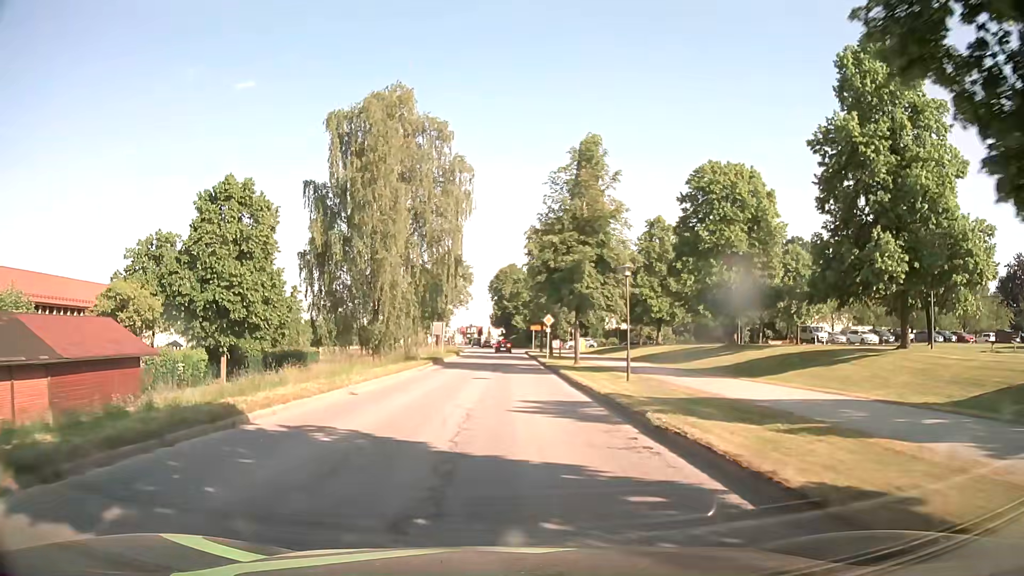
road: secondary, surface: asphalt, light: Day
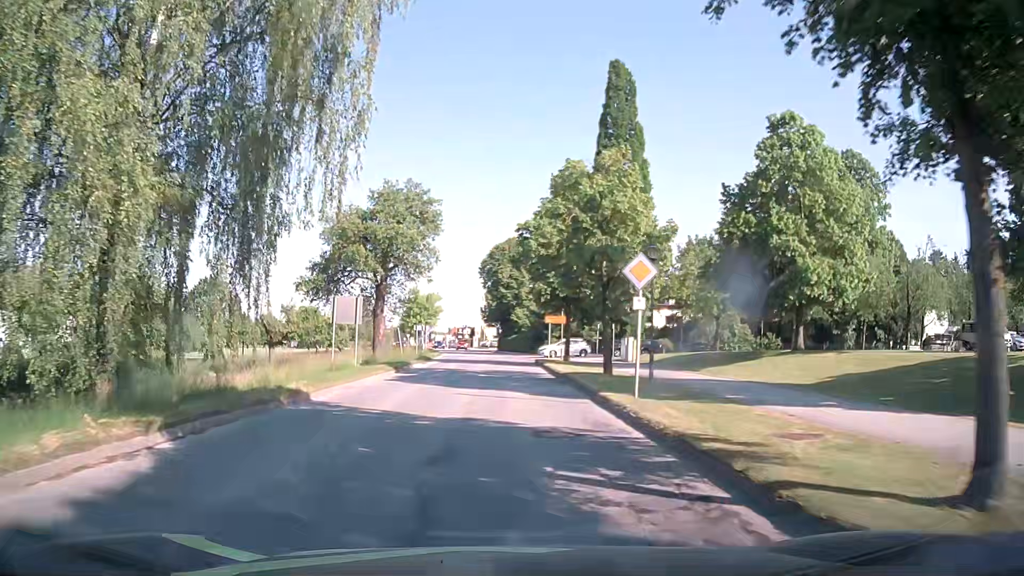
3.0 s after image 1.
(+0.1, +32.3) m; 0°
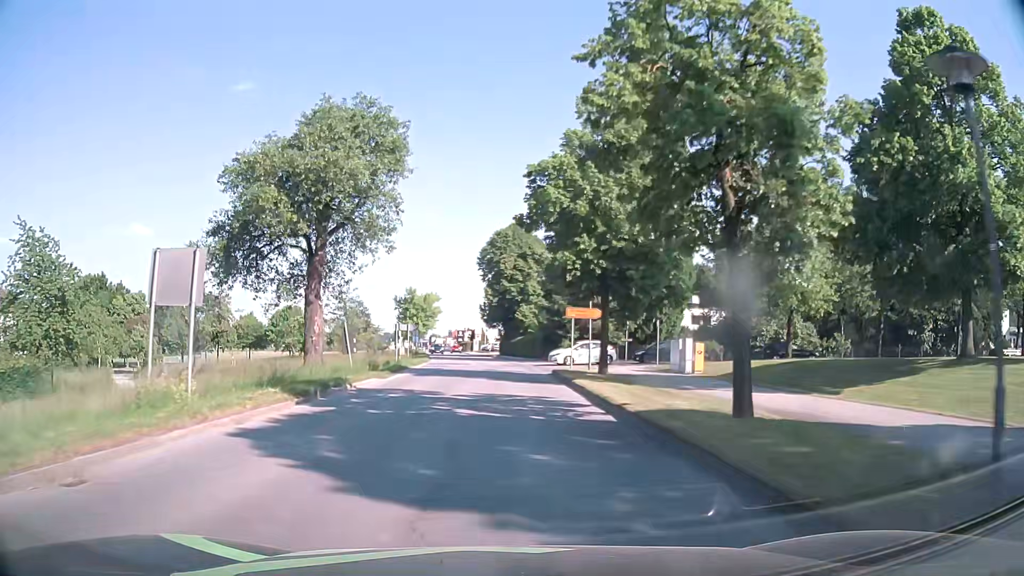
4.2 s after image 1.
(+0.1, +13.7) m; 0°
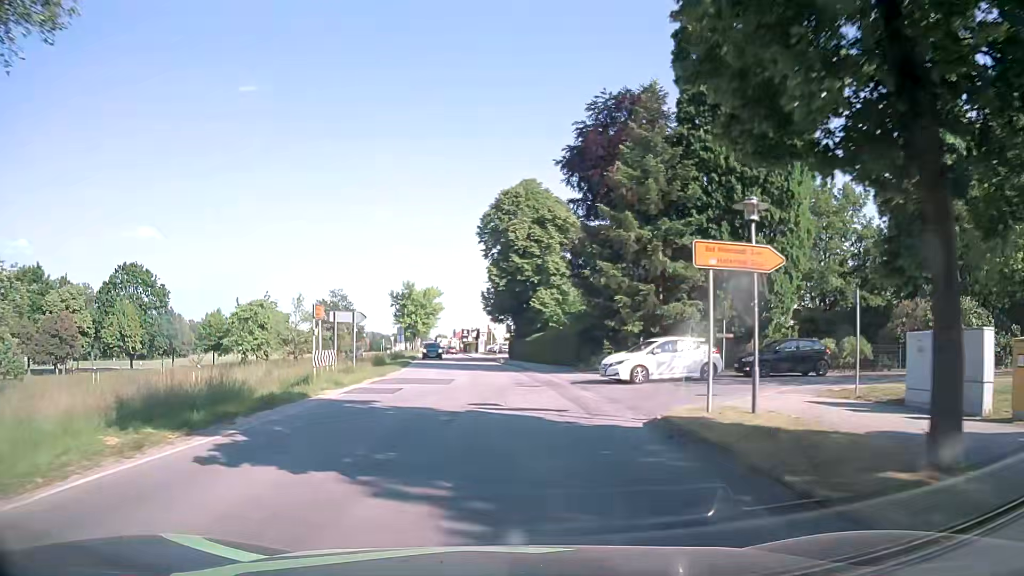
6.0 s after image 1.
(0.0, +20.7) m; -1°
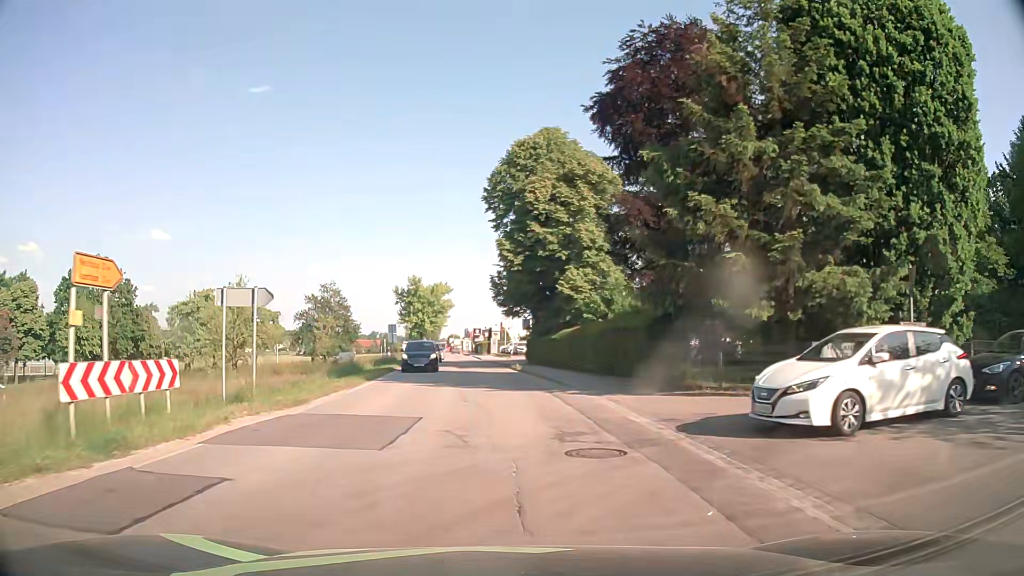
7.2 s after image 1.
(-0.1, +13.7) m; -1°
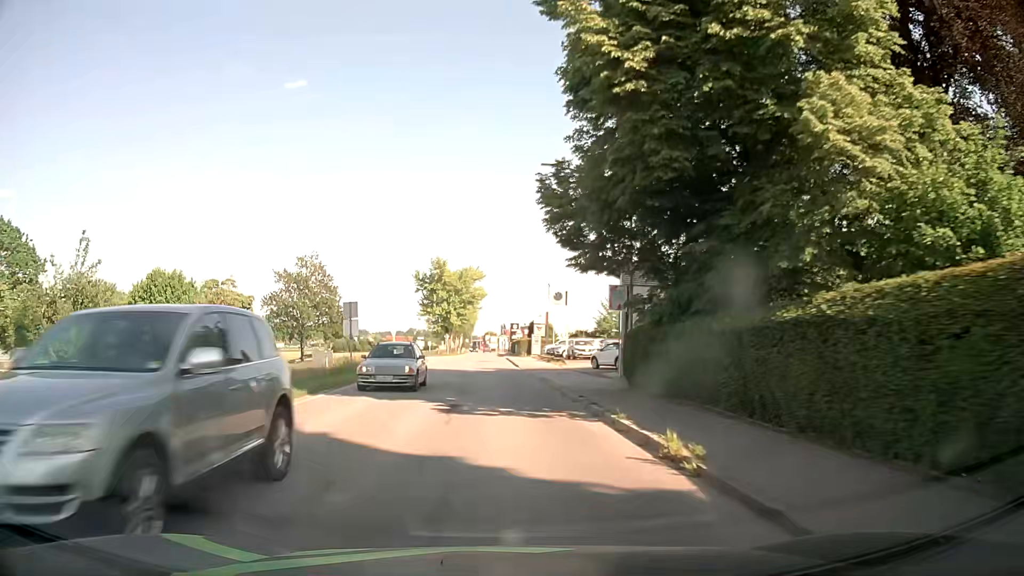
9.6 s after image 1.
(-0.6, +27.7) m; -3°
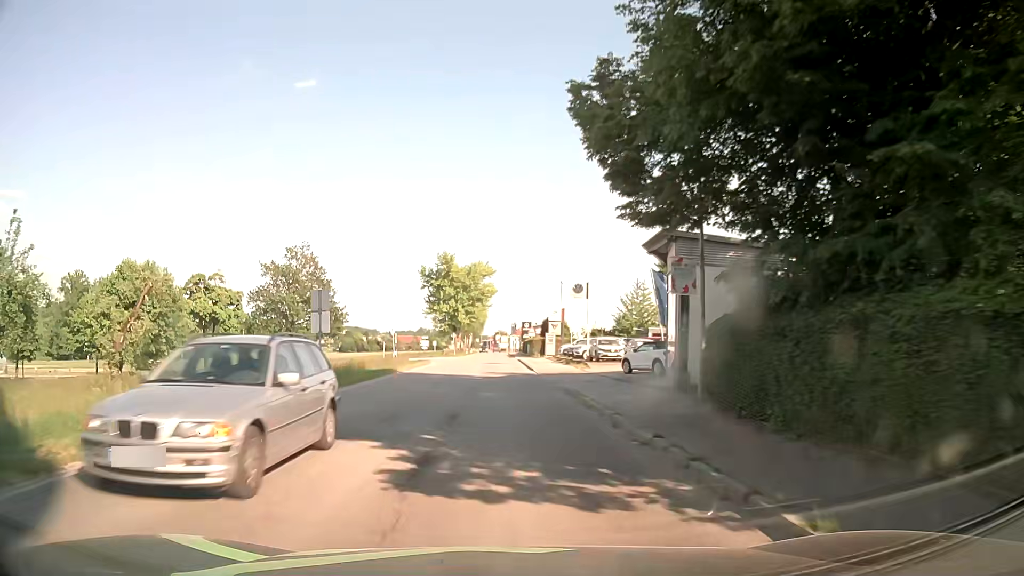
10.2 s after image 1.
(-0.1, +7.1) m; -1°
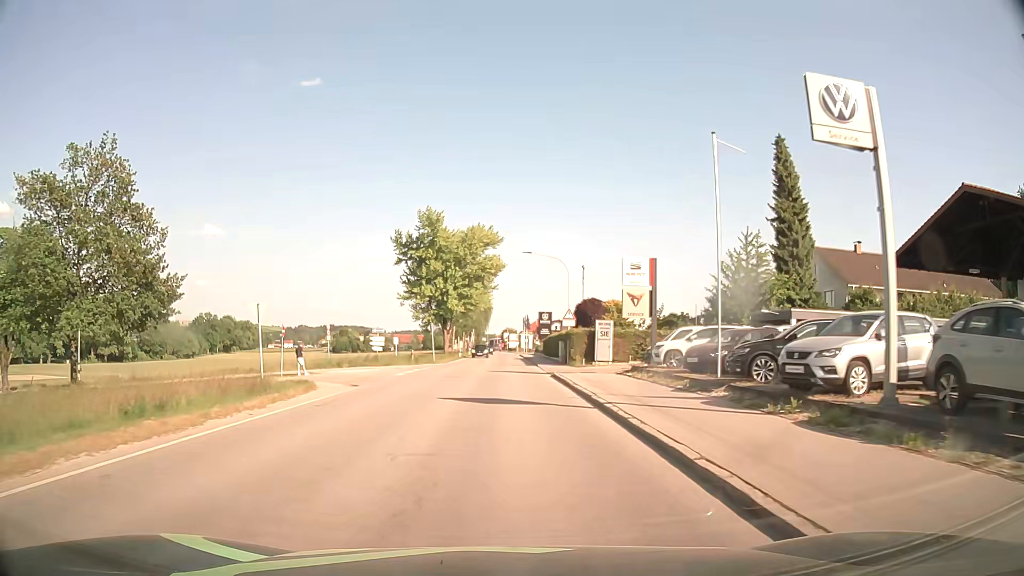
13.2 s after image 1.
(-0.4, +36.6) m; -1°
(0, +10) (0, +20) (0, +30) (0, +40) (0, +50) (0, +60) (0, +70) (0, +80) (0, +90) (0, +100) m
